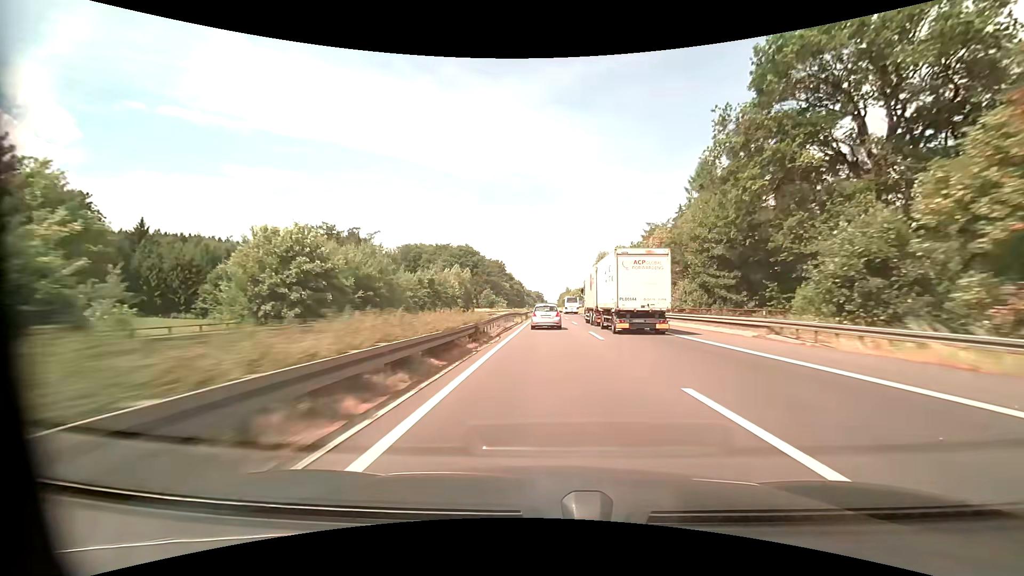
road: motorway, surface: asphalt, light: Day
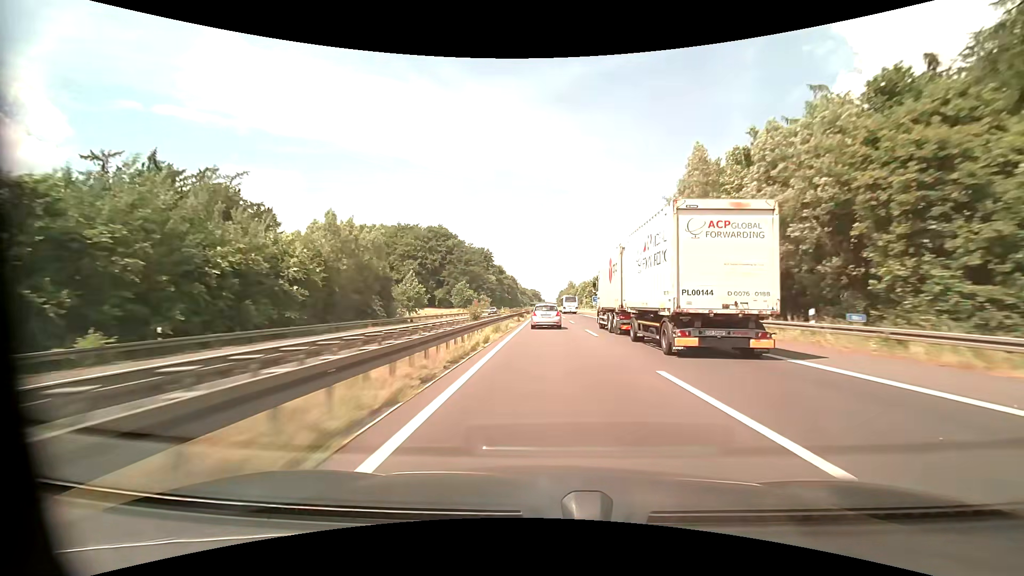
(+0.2, +70.5) m; 0°
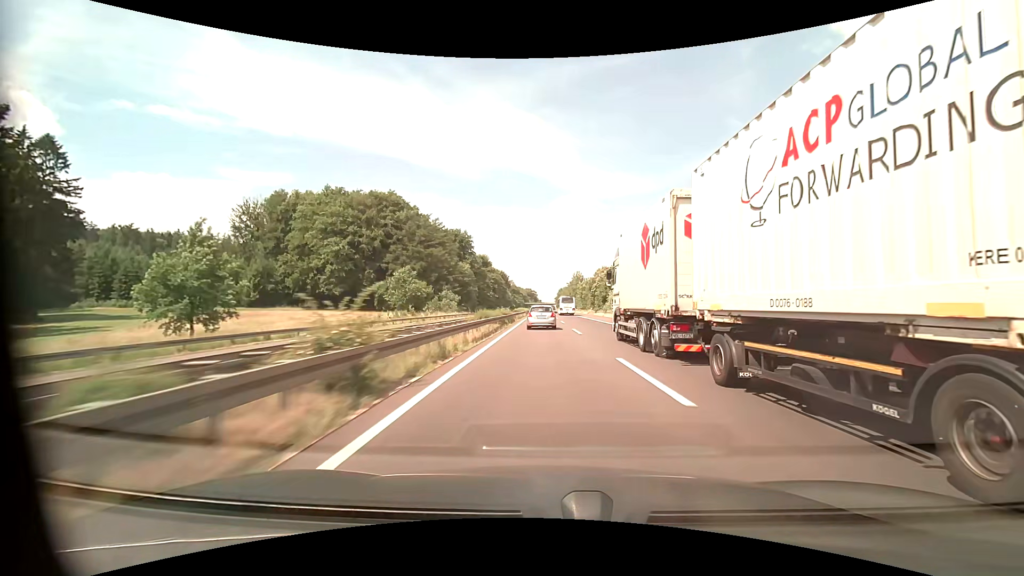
(+0.2, +70.0) m; 0°
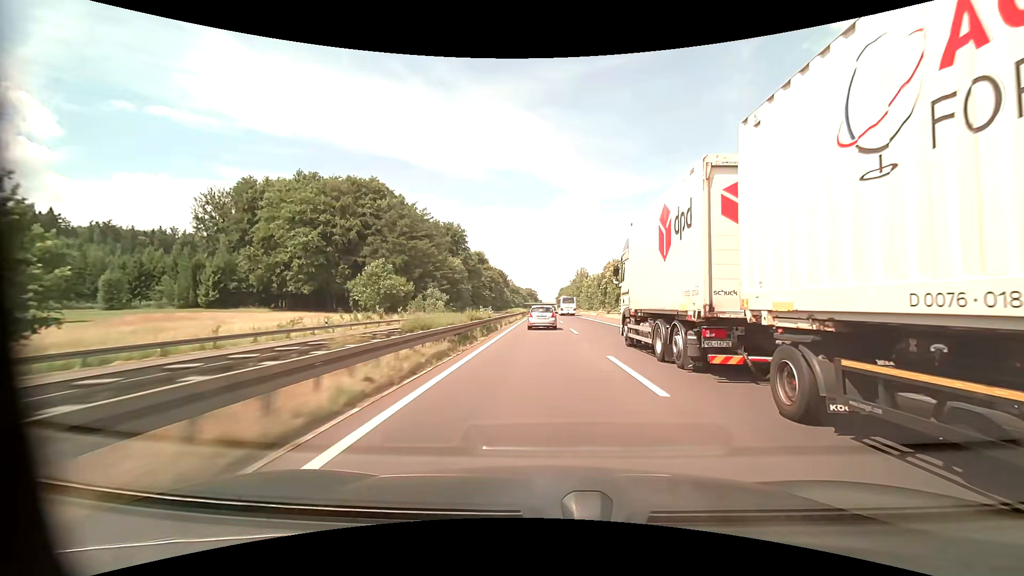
(0.0, +17.6) m; 0°
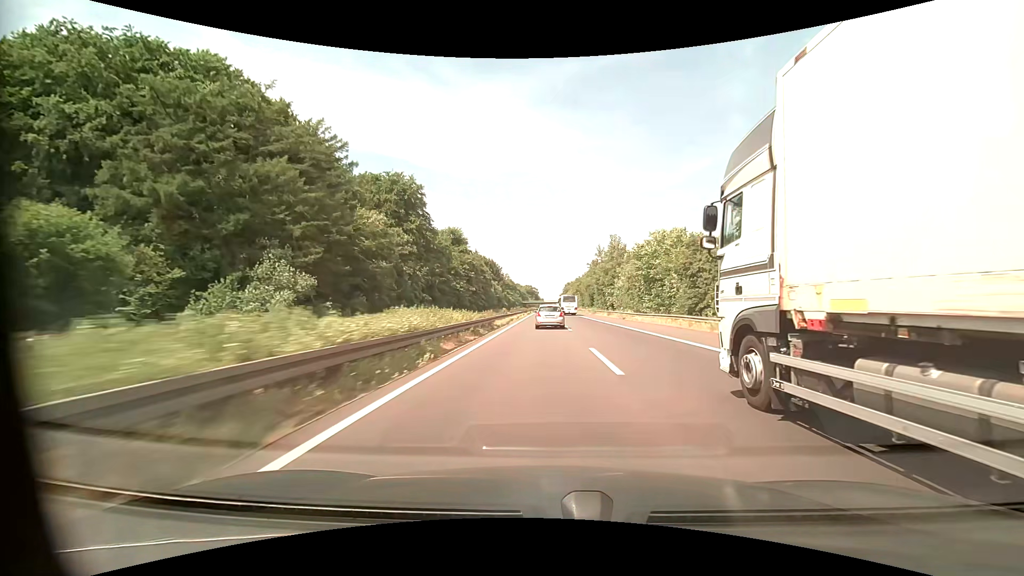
(-0.1, +70.5) m; 0°
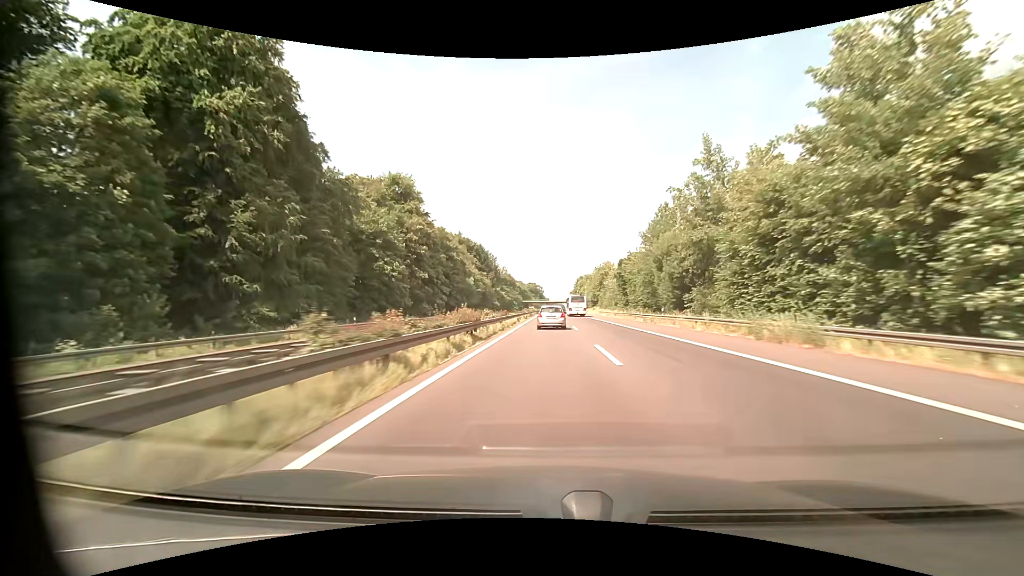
(-0.1, +70.9) m; 0°
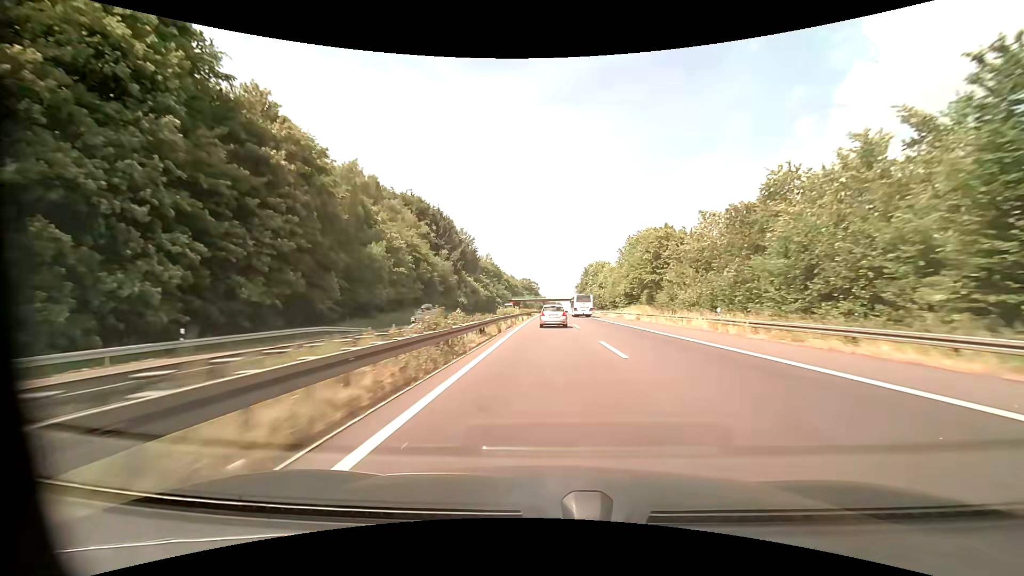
(0.0, +71.2) m; 0°
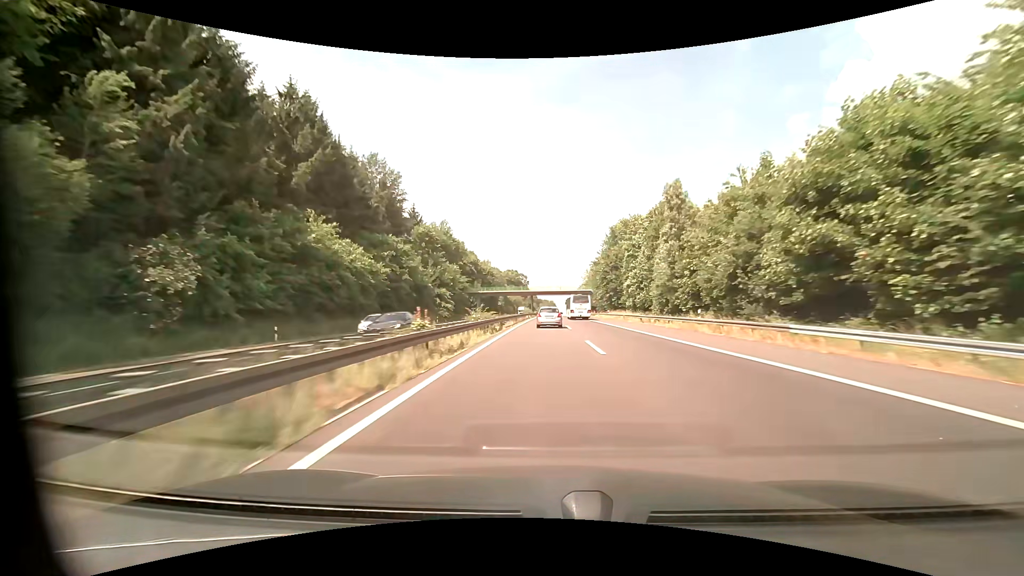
(+0.7, +89.6) m; +1°
(0, +10) (0, +20) (0, +30) (0, +40) (0, +50) (0, +60) (0, +70) (0, +80) (0, +90) (0, +100) m
